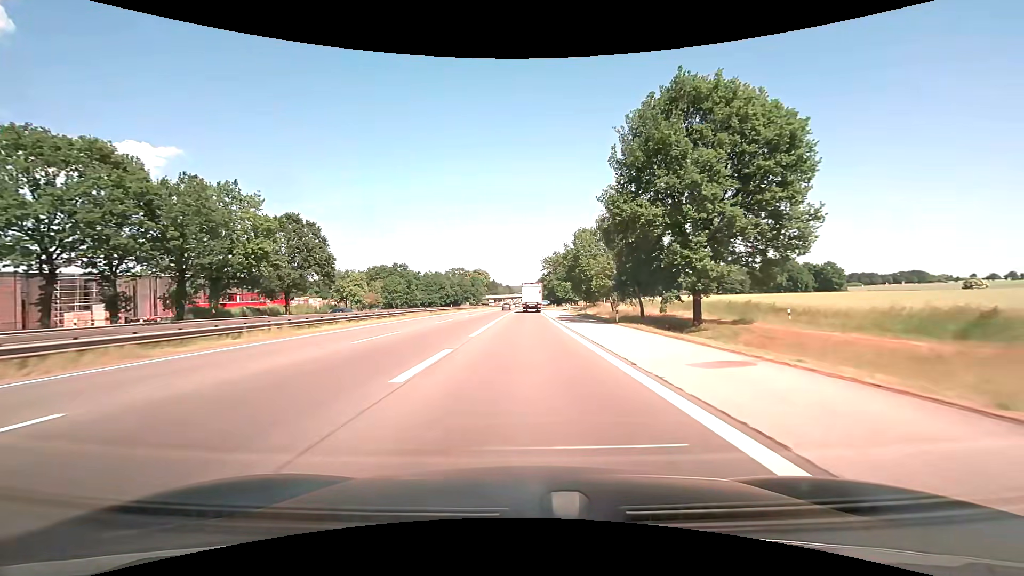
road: motorway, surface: asphalt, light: Day
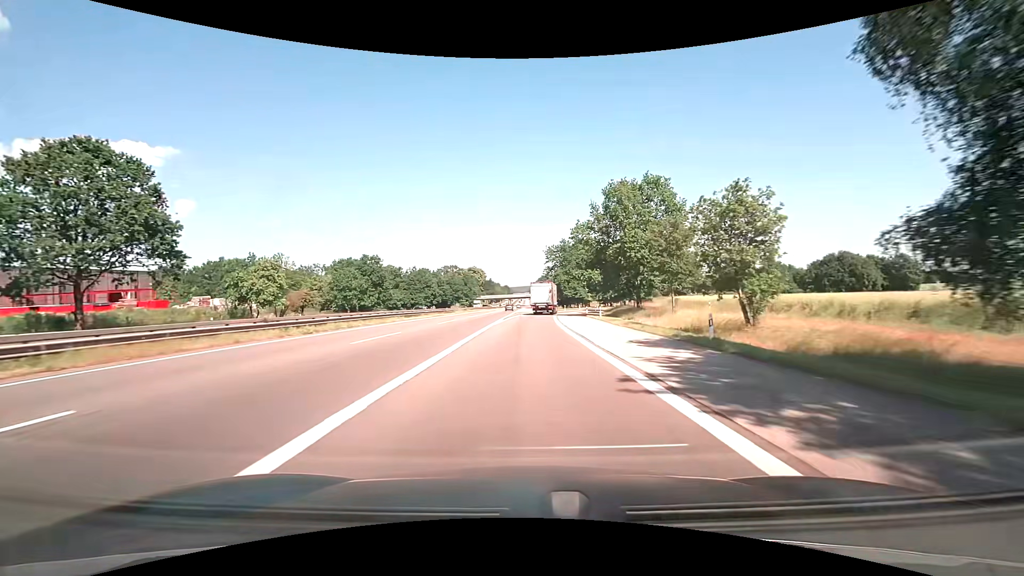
(0.0, +35.2) m; 0°
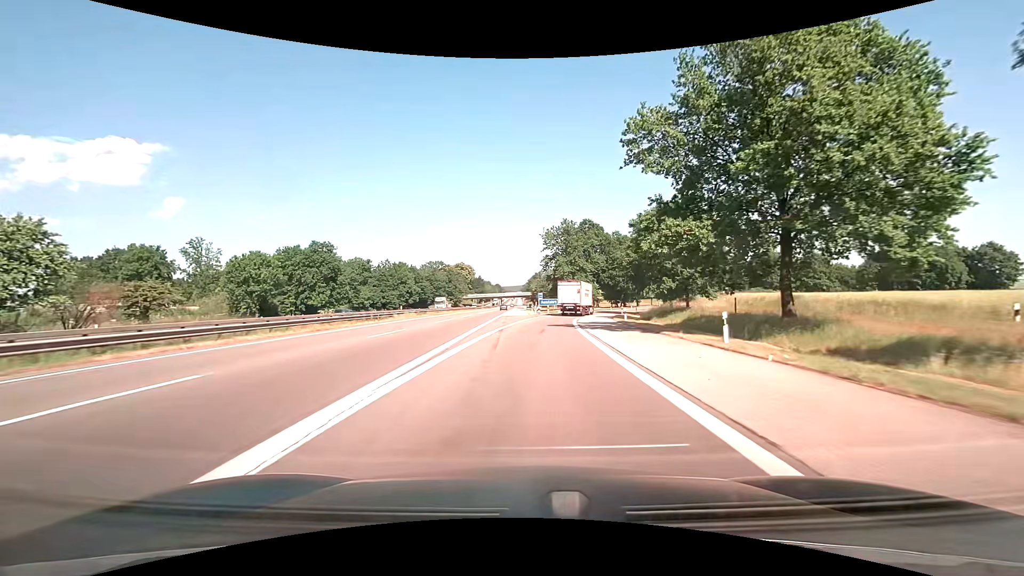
(+0.1, +31.7) m; +1°
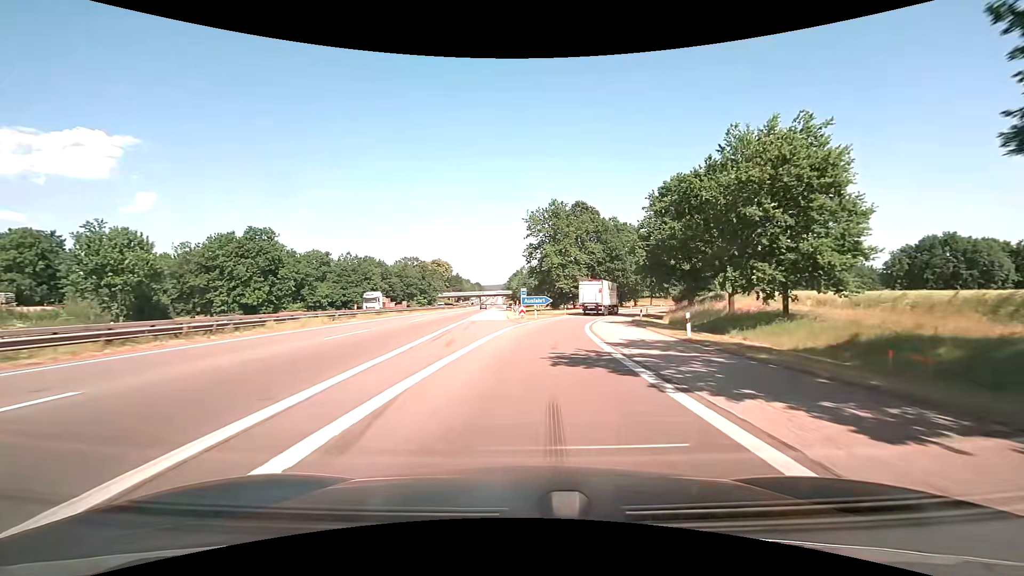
(+0.3, +19.1) m; +2°
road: motorway_link
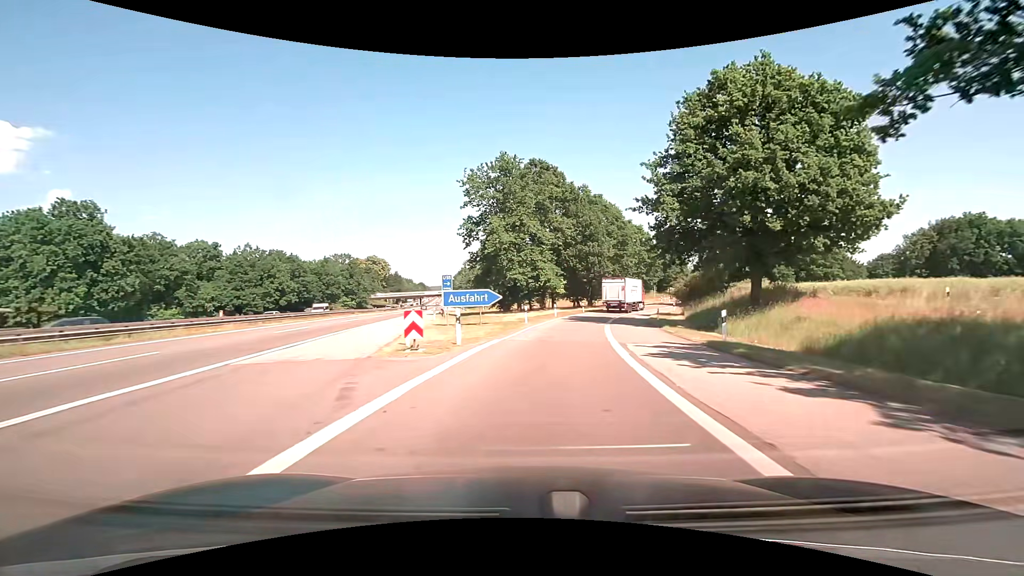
(+1.1, +26.7) m; +6°
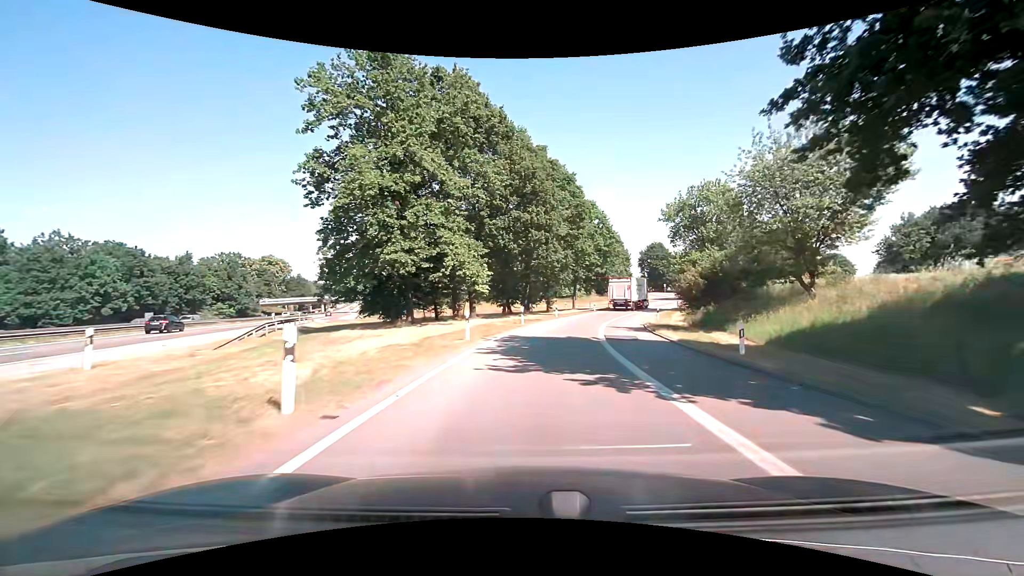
(+1.8, +25.5) m; +9°
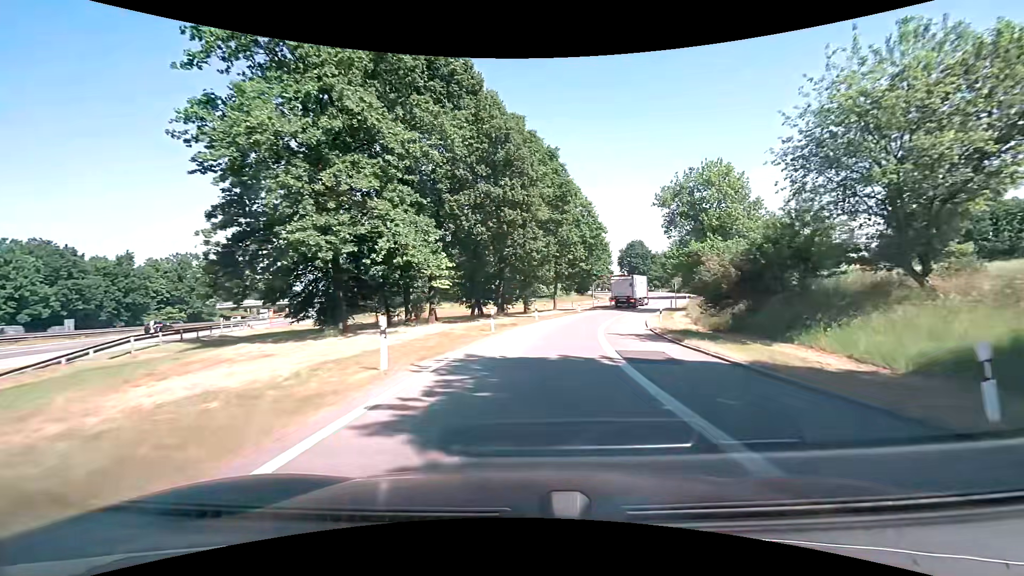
(+0.2, +8.4) m; +3°
